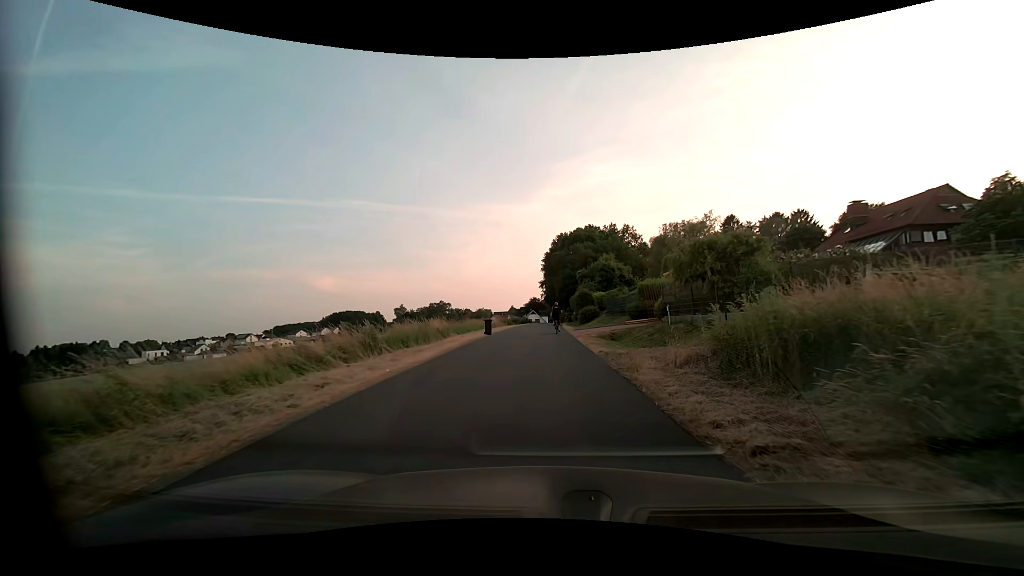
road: residential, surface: asphalt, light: Day
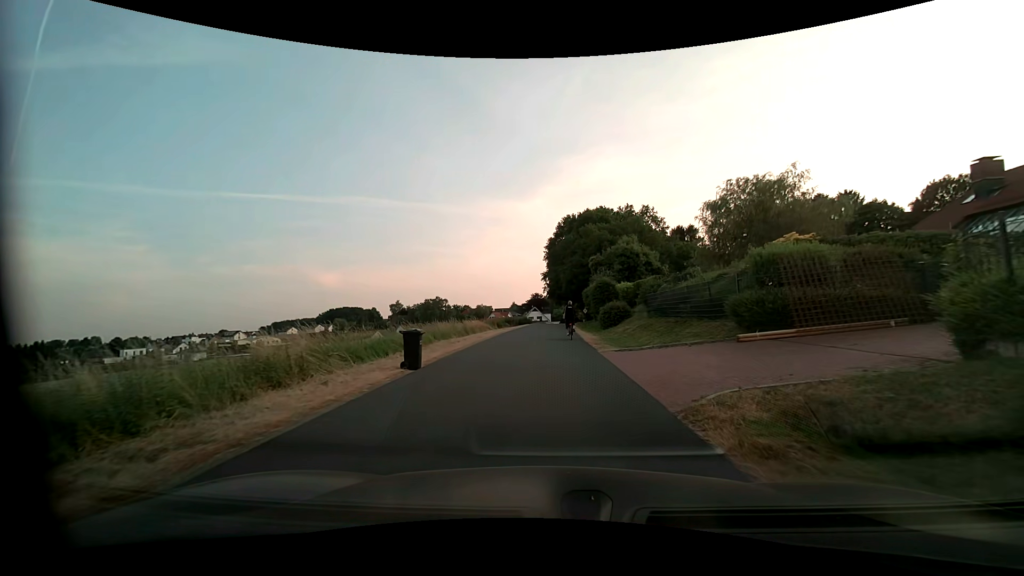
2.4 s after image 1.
(-0.2, +17.6) m; 0°
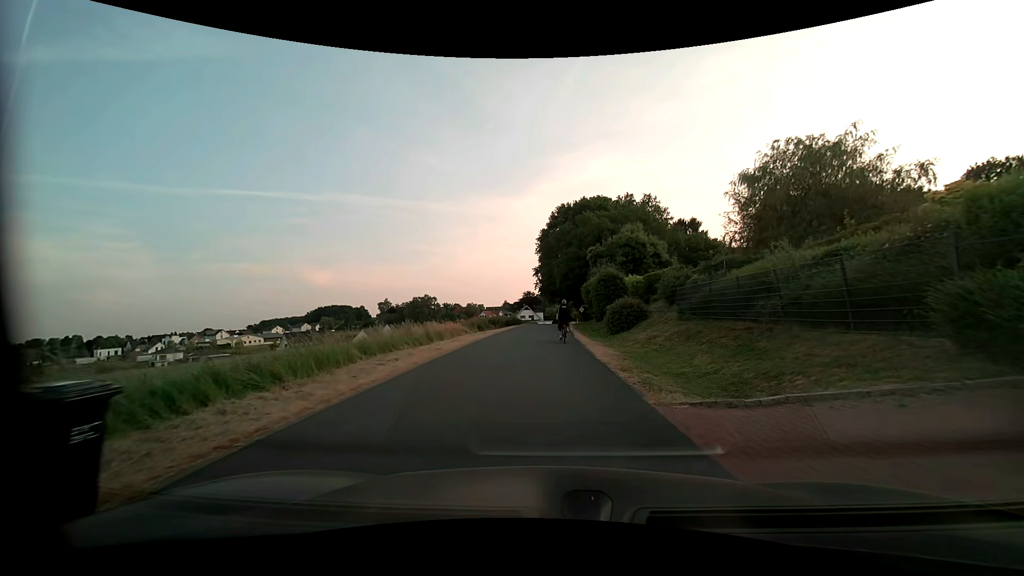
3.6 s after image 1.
(+0.1, +8.5) m; +1°
